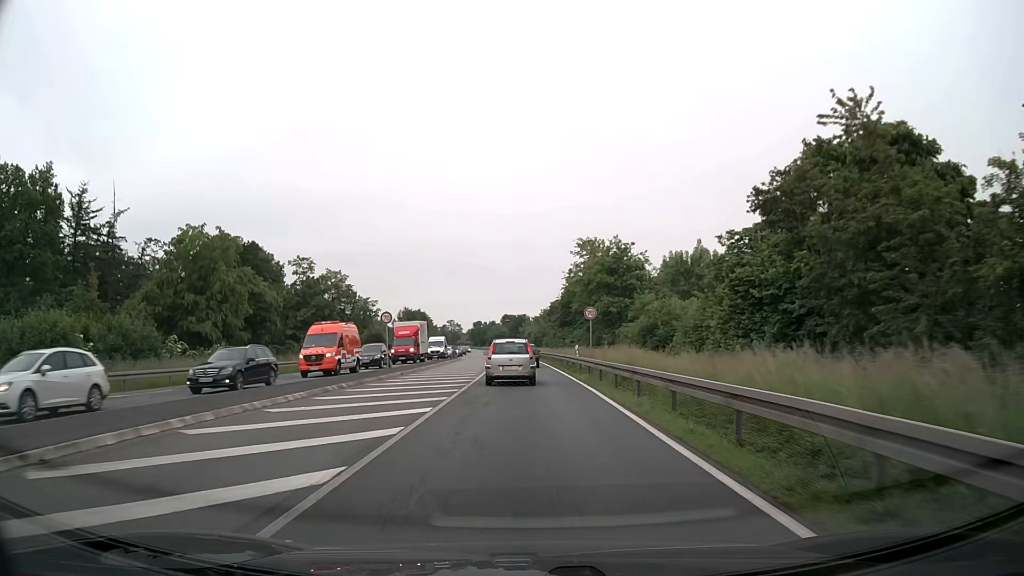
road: primary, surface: asphalt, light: Day
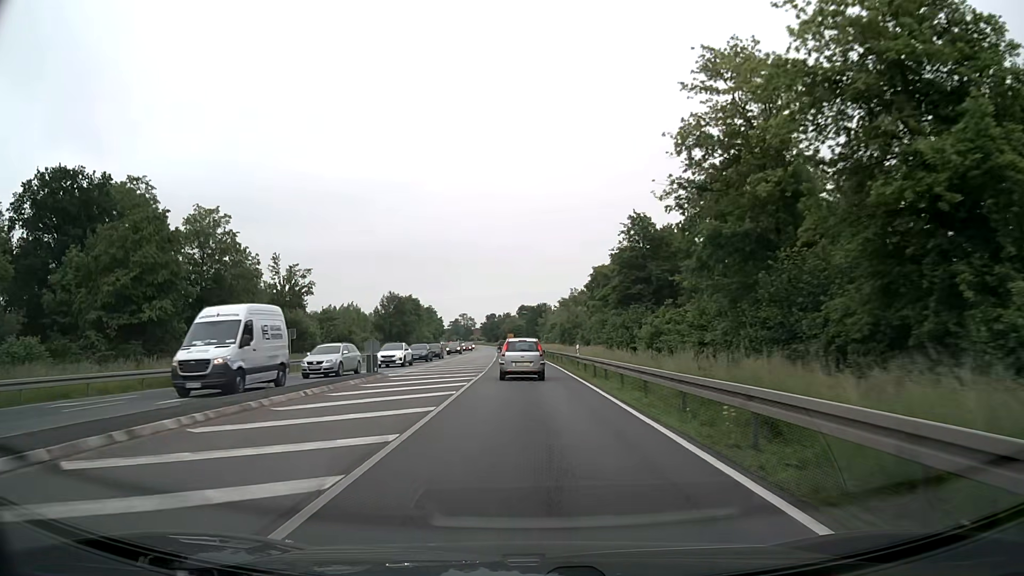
(-0.8, +44.9) m; -2°
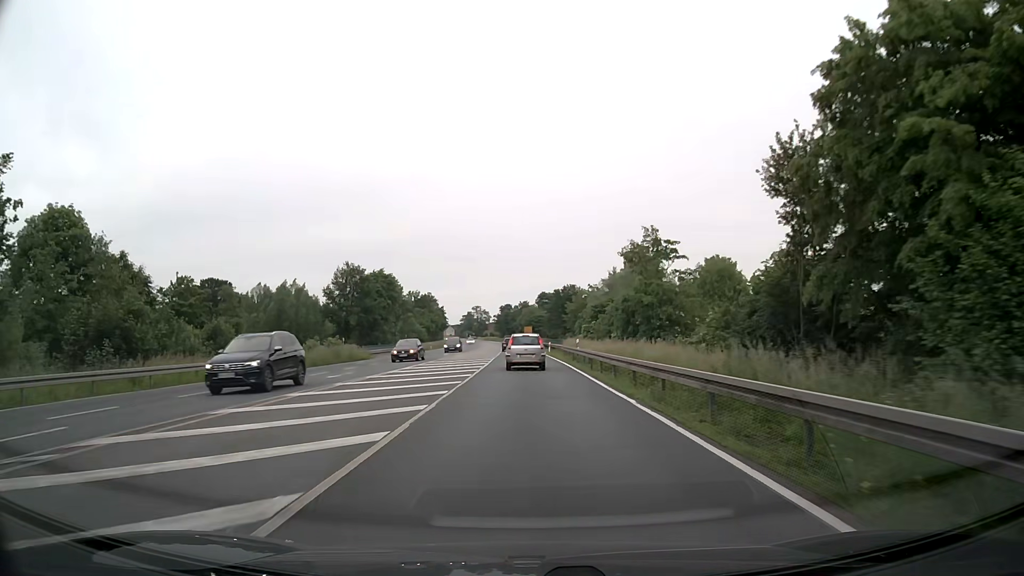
(-0.8, +49.8) m; -2°
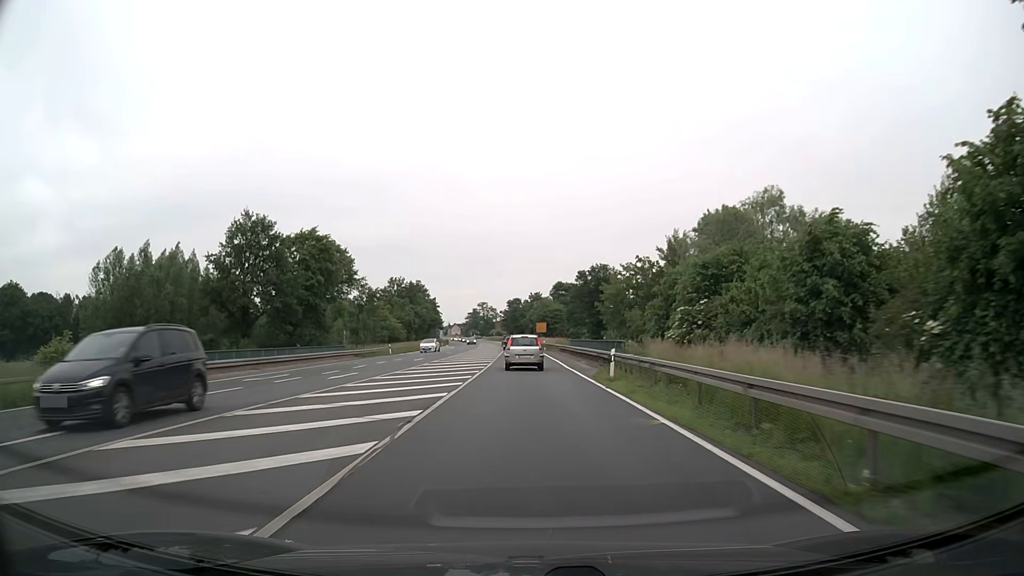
(-0.5, +41.1) m; -1°
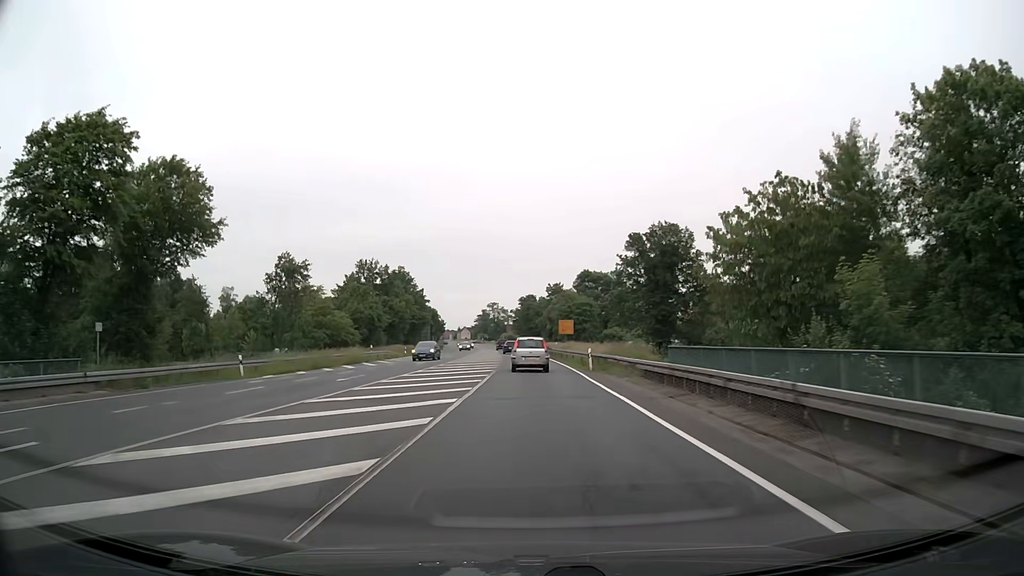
(-0.5, +41.2) m; -1°
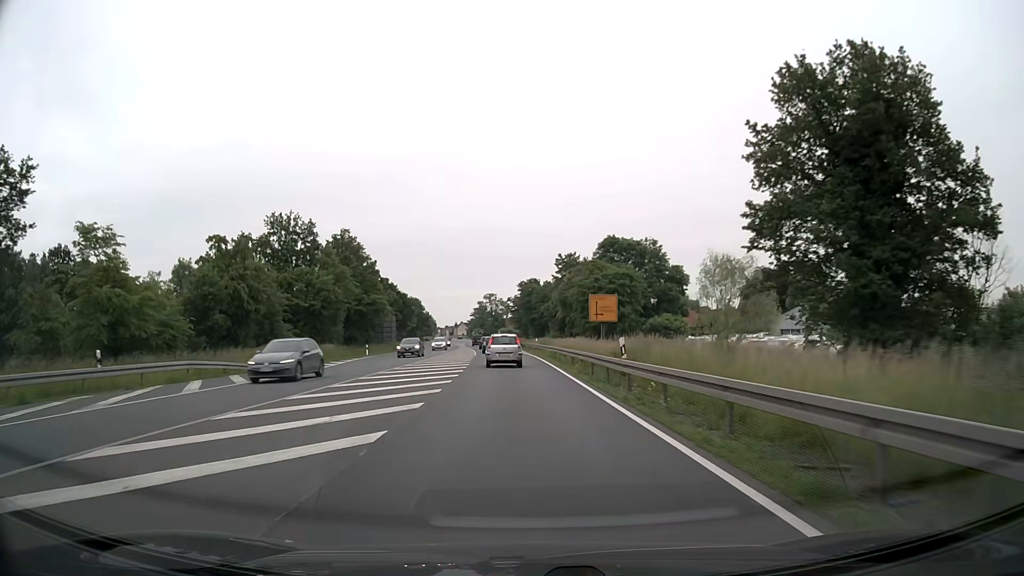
(+0.1, +41.4) m; 0°
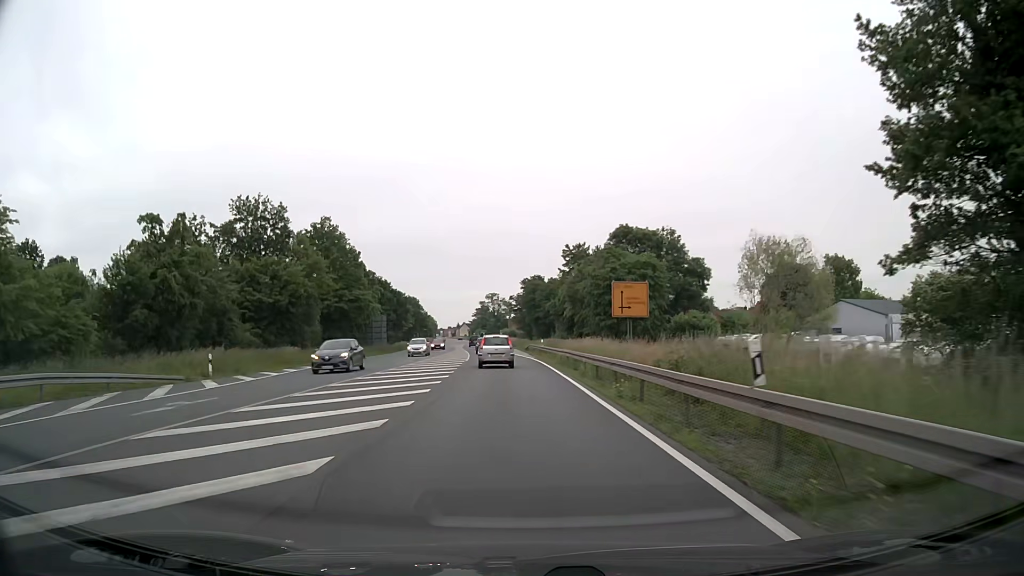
(-0.1, +10.4) m; -1°
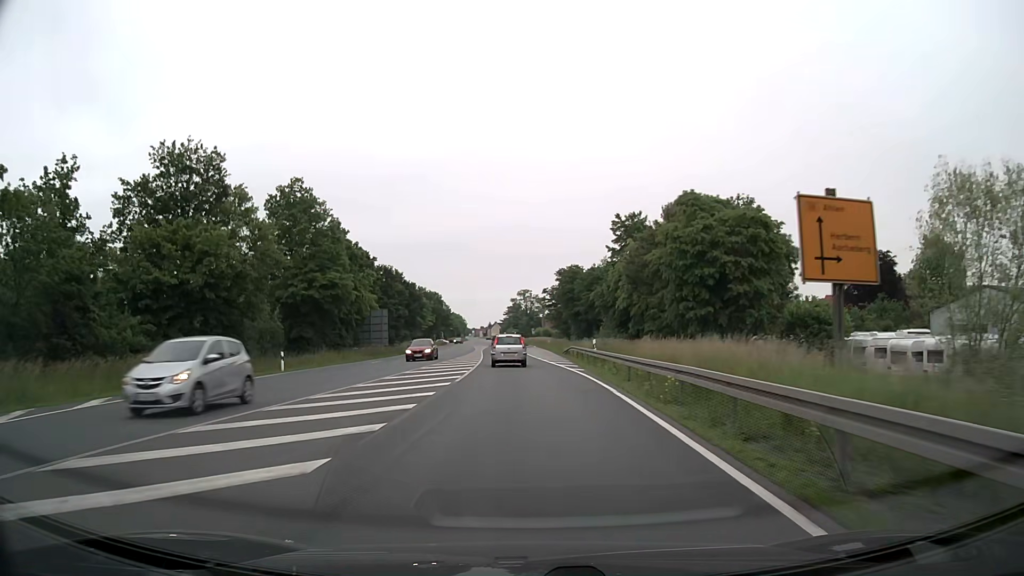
(-0.4, +20.8) m; -2°
(0, +10) (-1, +20) (-1, +30) (-2, +40) (-2, +50) (-3, +60) (-3, +70) (-4, +80) (-4, +90) (-5, +100) m
